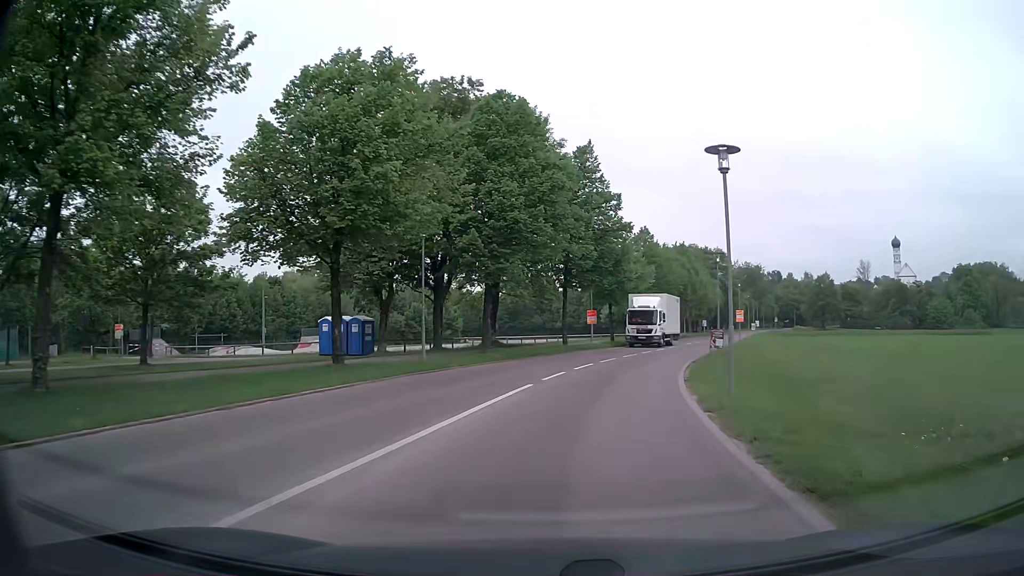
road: tertiary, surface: asphalt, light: Day
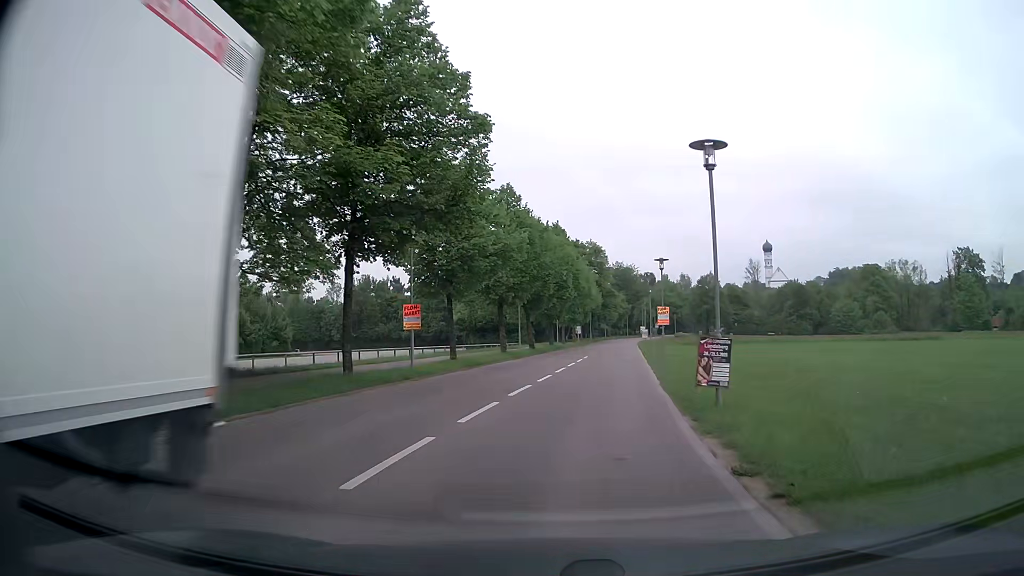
(+2.3, +20.5) m; +12°
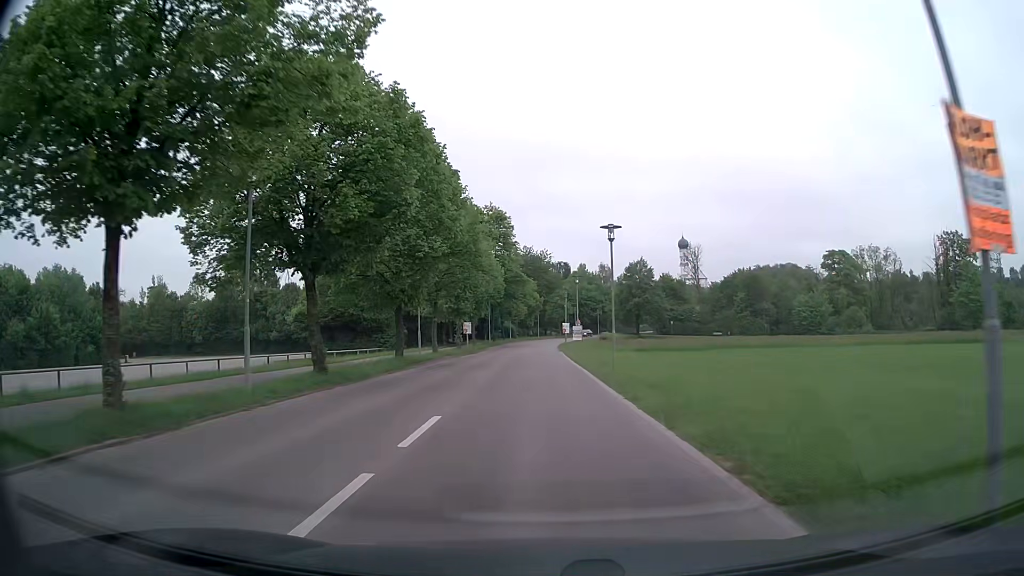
(+2.5, +30.0) m; +8°
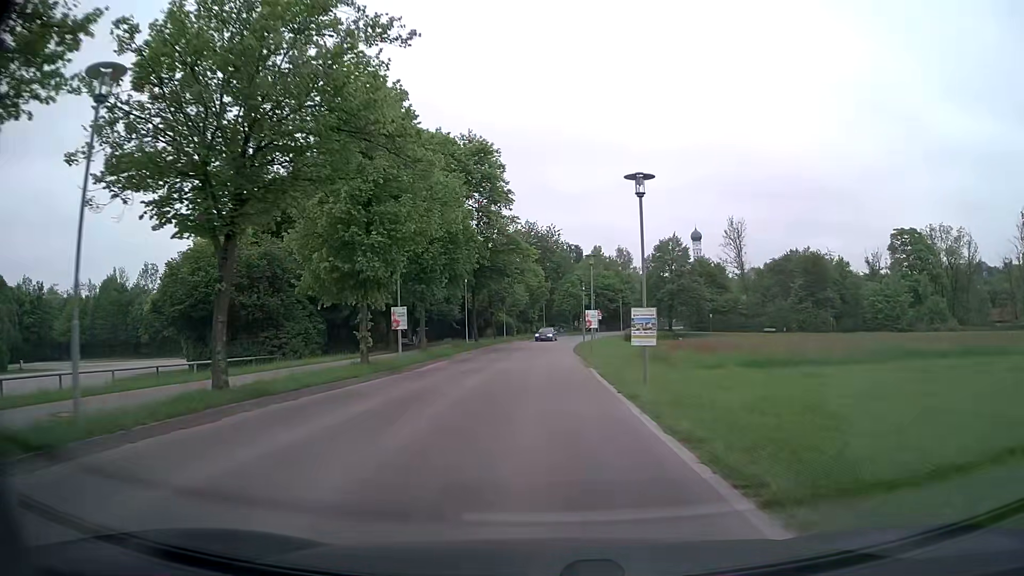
(0.0, +26.7) m; -1°
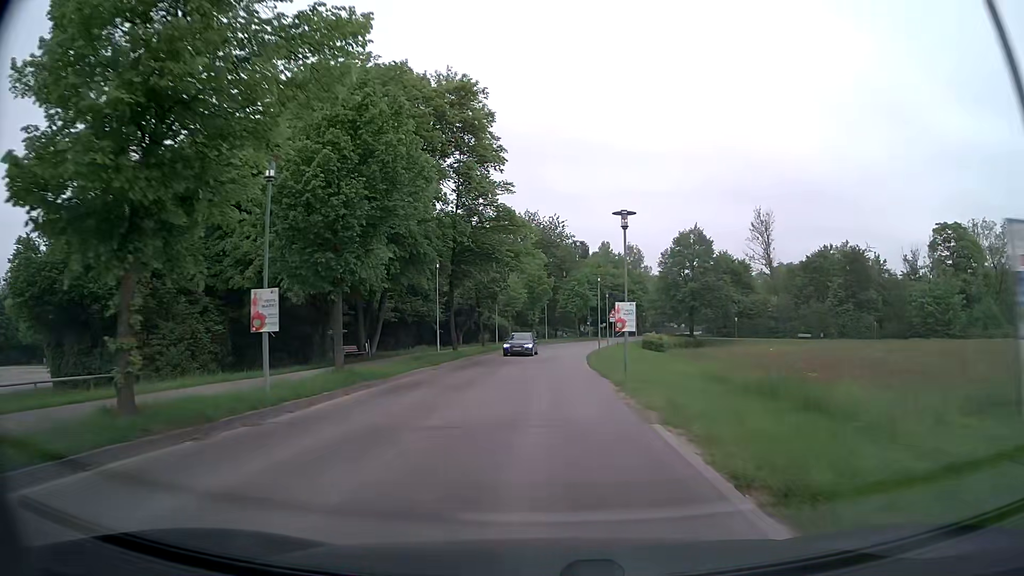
(0.0, +13.4) m; 0°
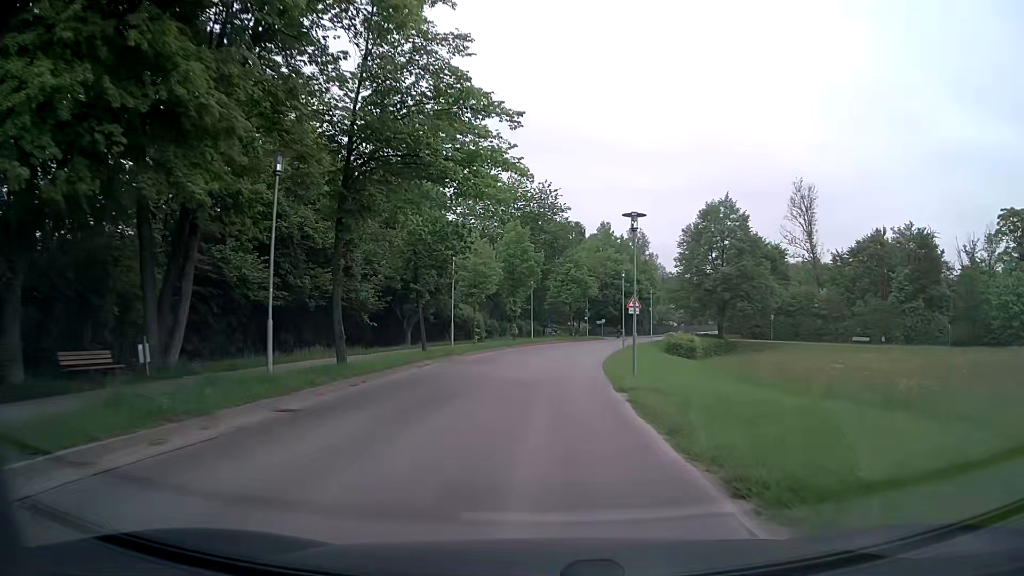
(+0.2, +19.9) m; +2°
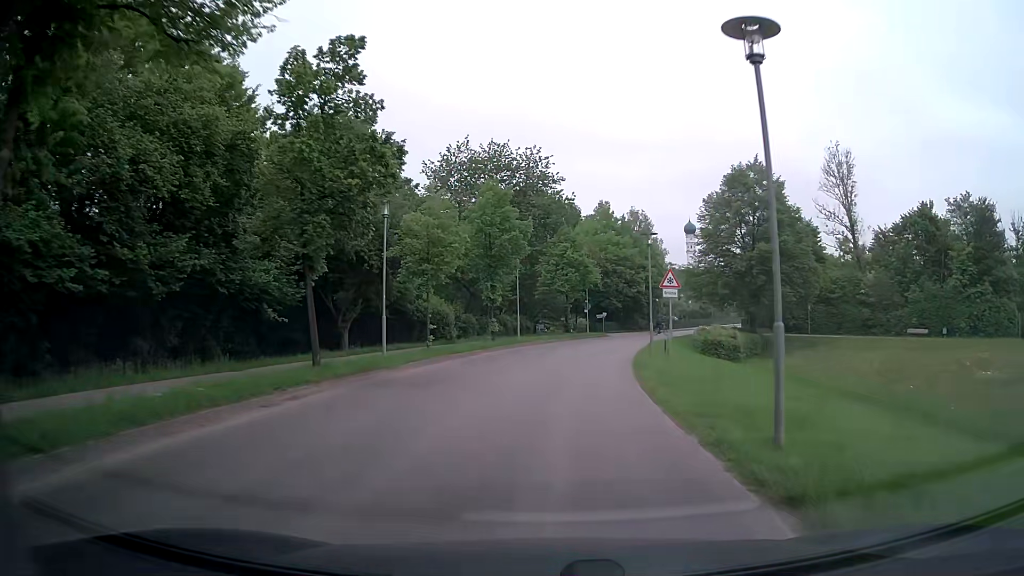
(0.0, +13.0) m; +1°
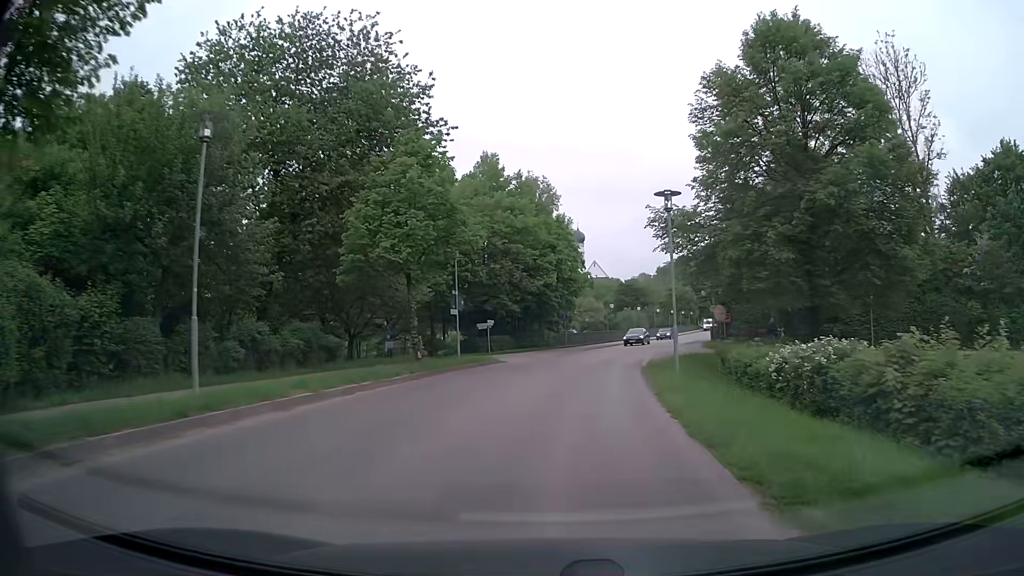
(+1.7, +29.9) m; +9°
(0, +10) (+1, +20) (+3, +30) (+5, +40) (+8, +49) (+11, +59) (+14, +68) (+17, +78) (+20, +87) (+24, +97) m
